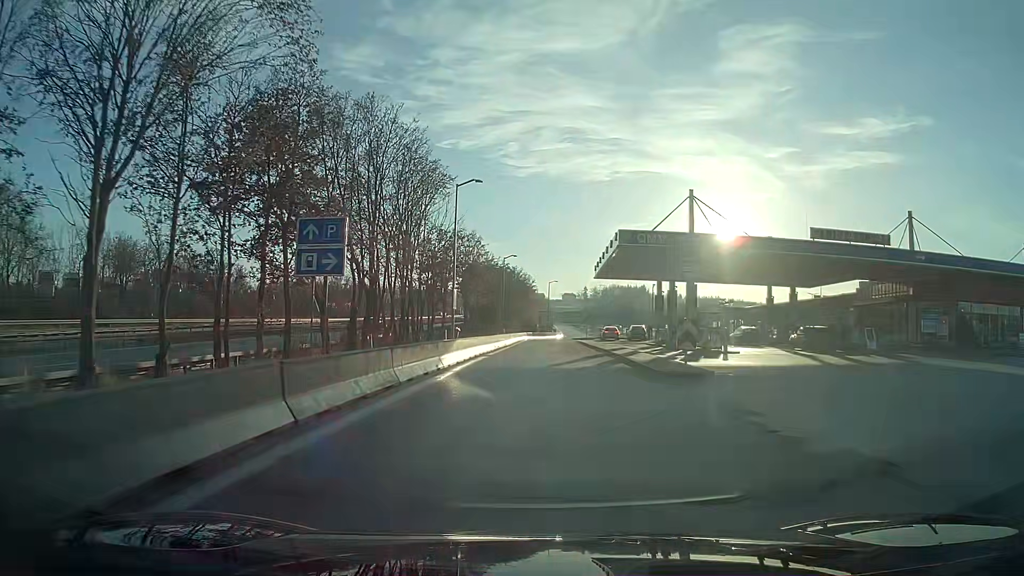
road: service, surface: asphalt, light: Day
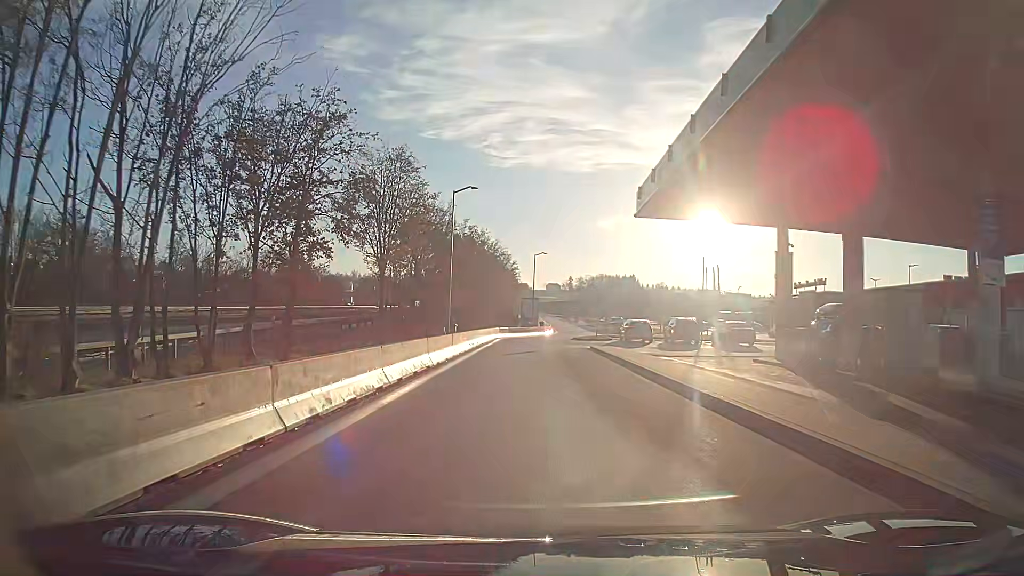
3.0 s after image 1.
(+0.5, +30.4) m; +1°
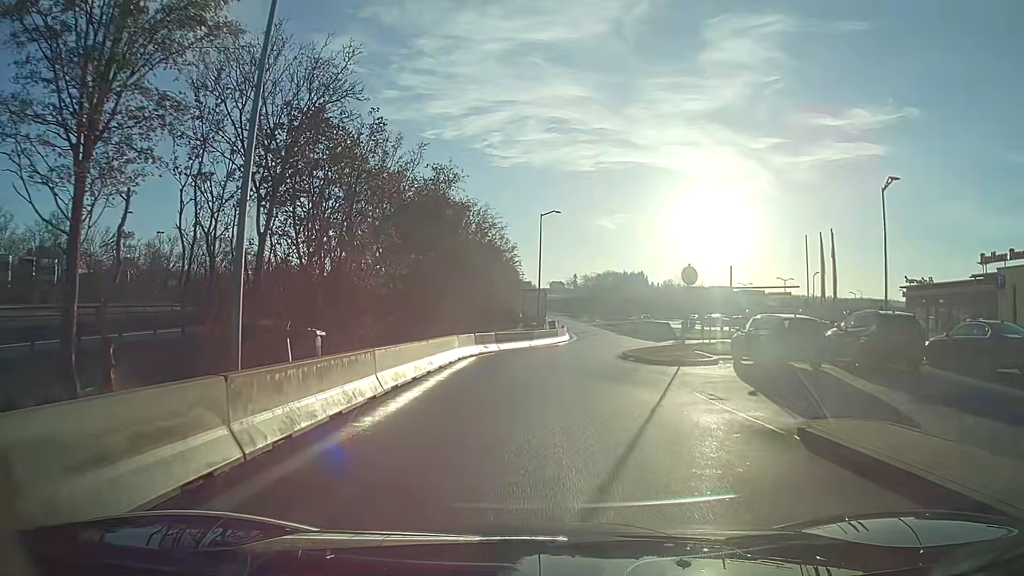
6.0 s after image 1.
(-0.1, +25.8) m; 0°
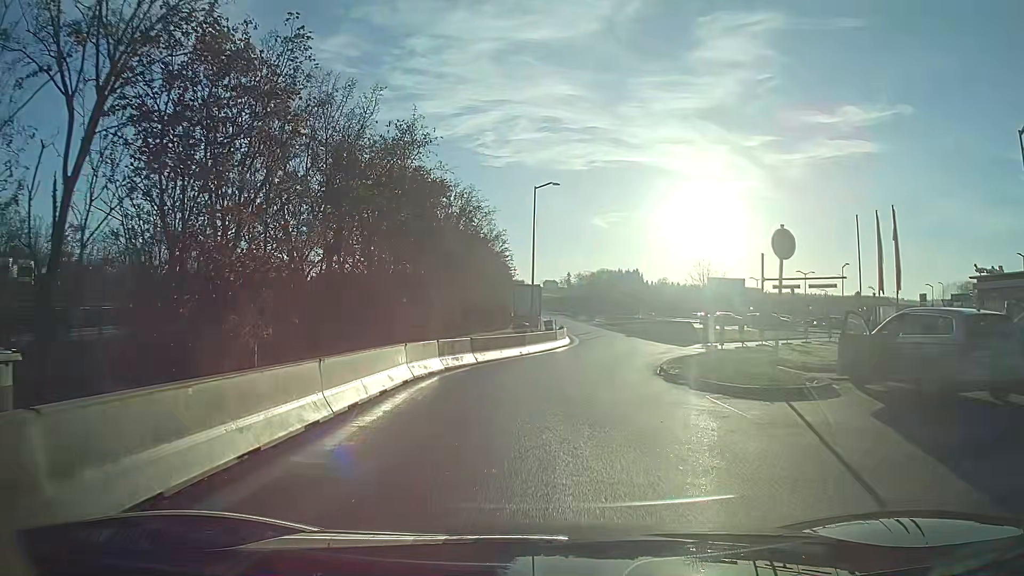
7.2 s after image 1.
(+0.1, +8.8) m; +1°
(0, +10) (+2, +20) (+6, +29) (+12, +36) (+20, +43) (+28, +49) (+35, +55) (+40, +64) (+40, +74) (+40, +84) m
